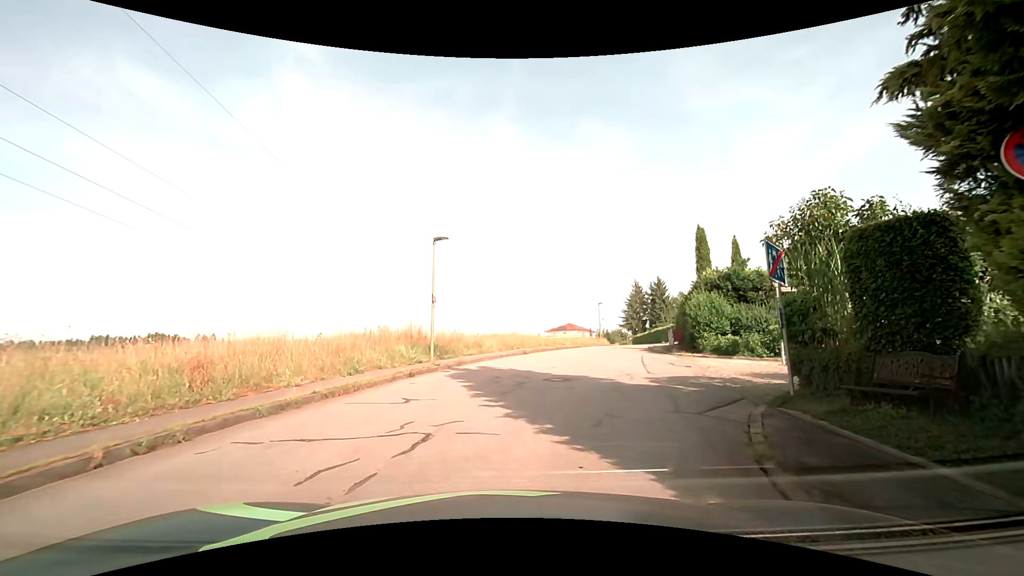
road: residential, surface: asphalt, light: Day
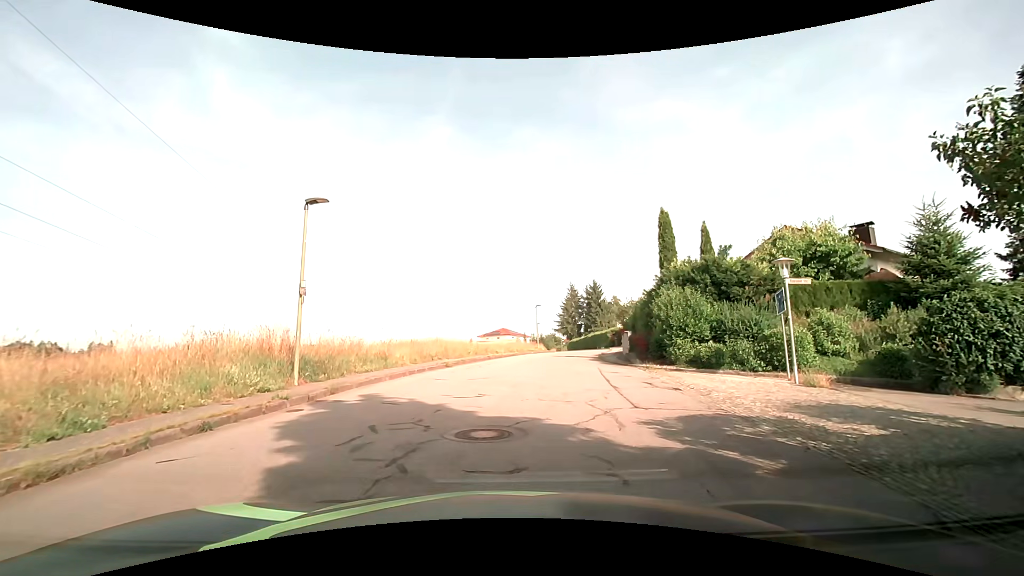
(+0.3, +6.1) m; +8°
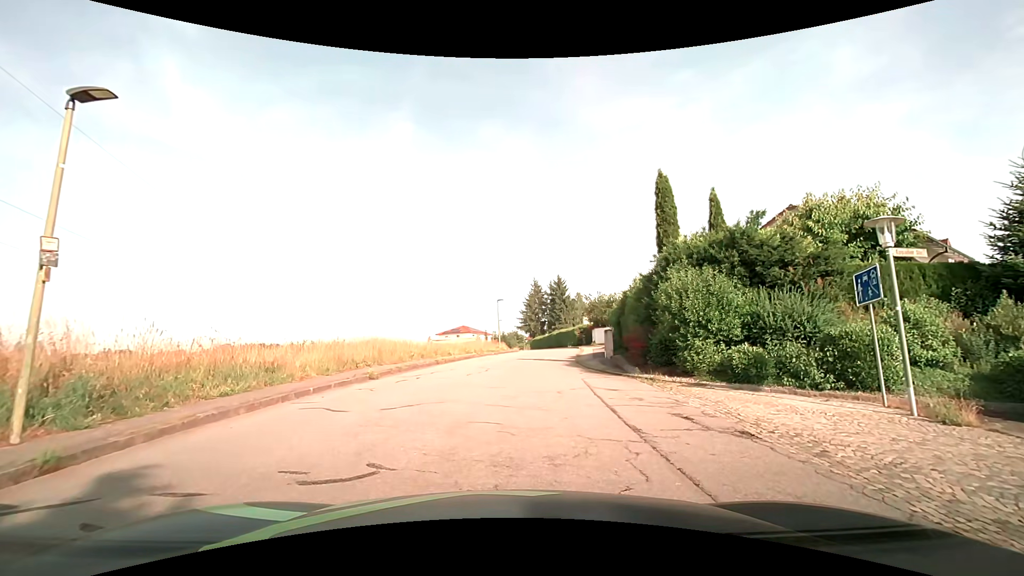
(+0.2, +5.9) m; +4°
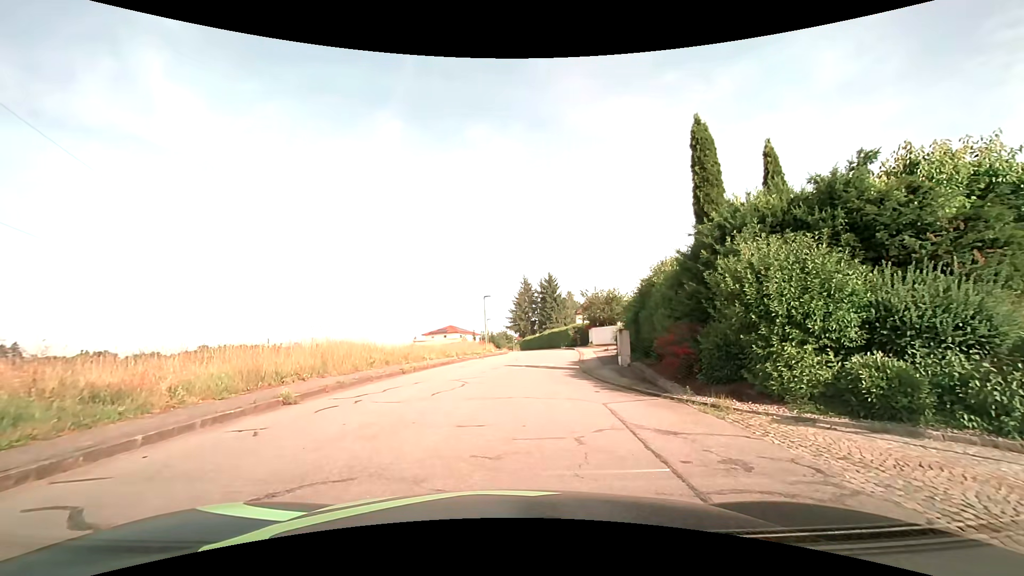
(+0.1, +5.0) m; +2°
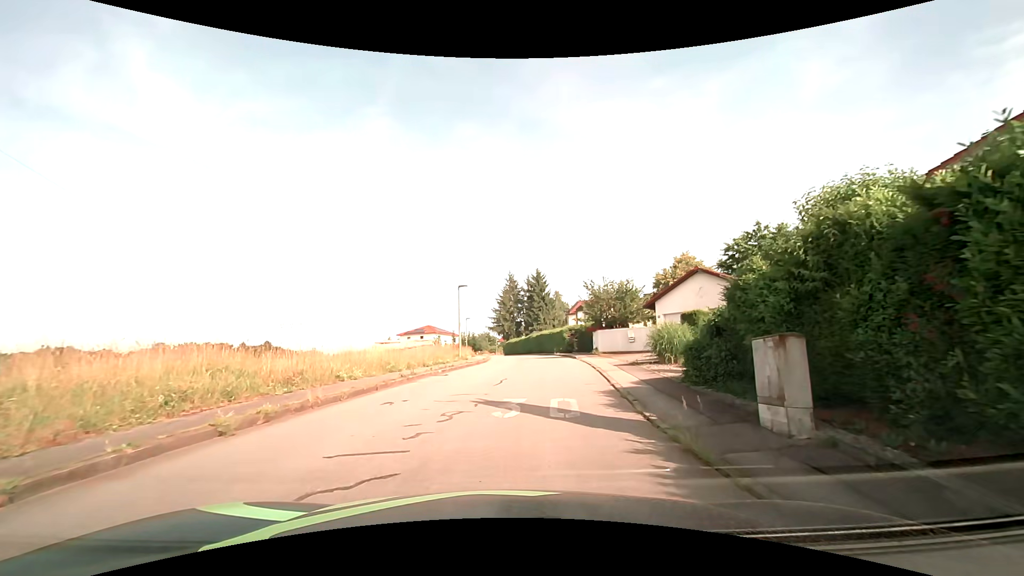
(+0.1, +10.5) m; +2°
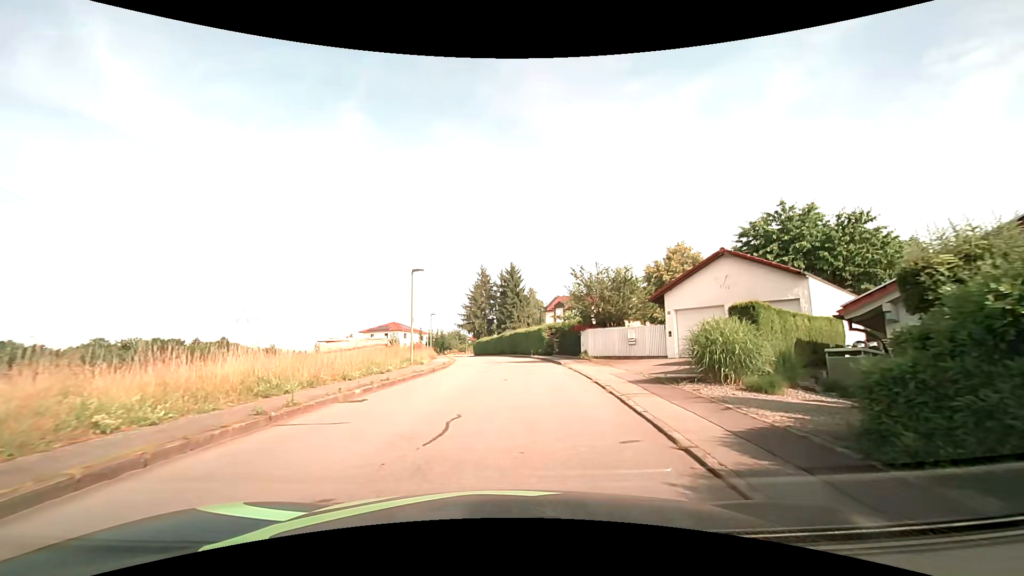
(+0.2, +7.3) m; +4°
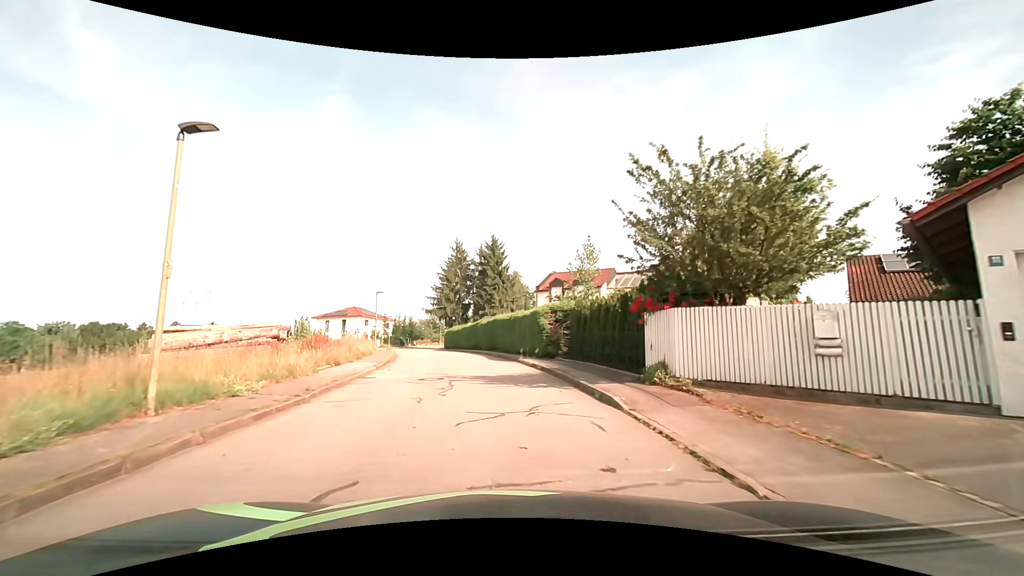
(+0.3, +17.1) m; +1°
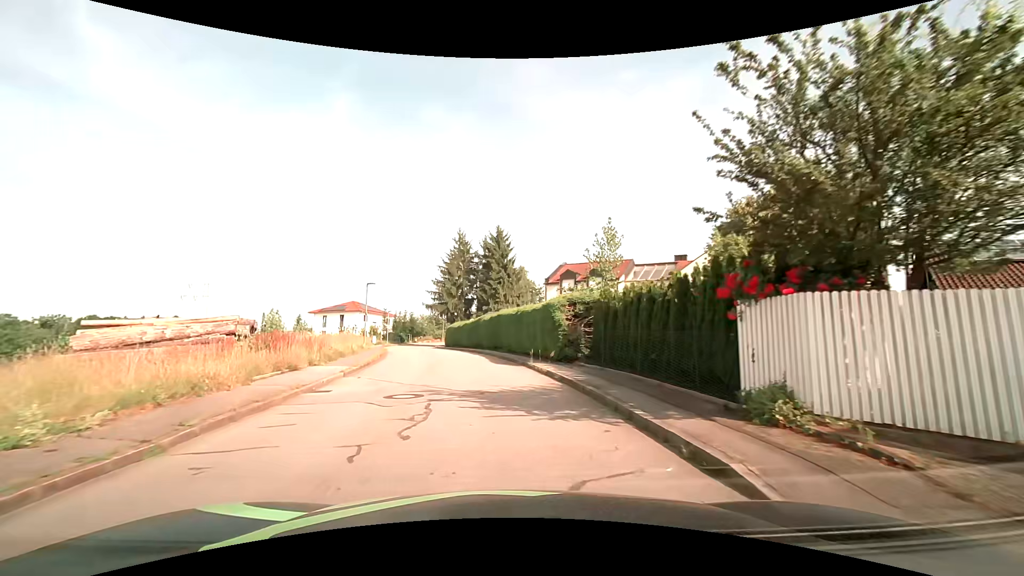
(0.0, +4.6) m; 0°
(0, +10) (-1, +20) (-3, +30) (-5, +40) (-7, +49) (-9, +59) (-11, +69) (-12, +79) (-12, +89) (-11, +99) m
